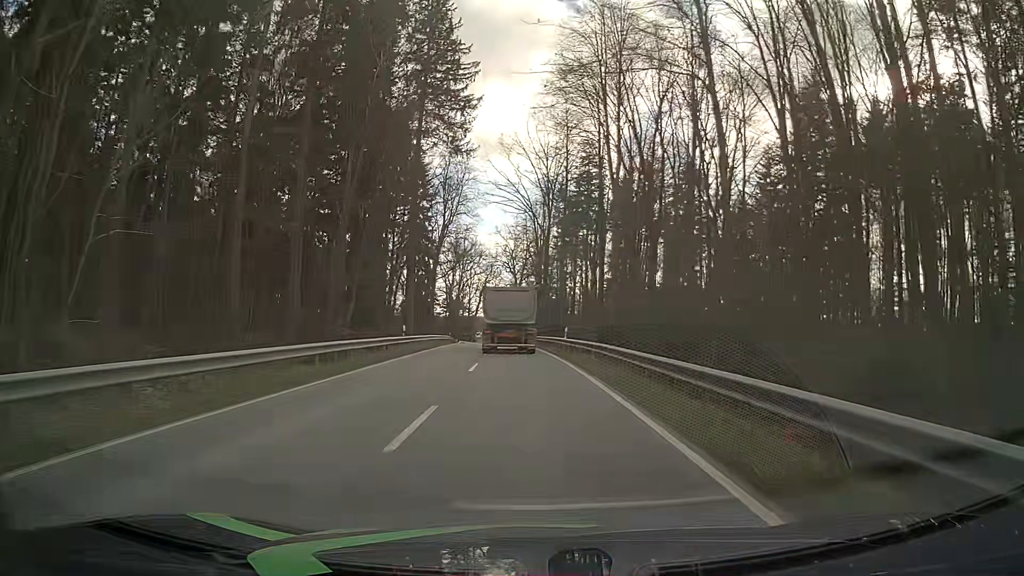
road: tertiary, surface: asphalt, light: Day
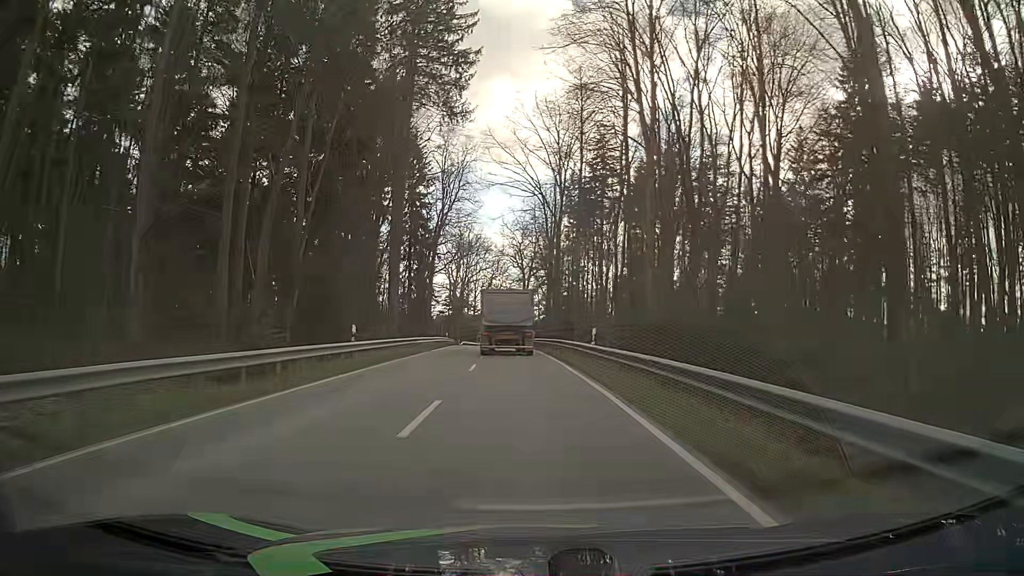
(-0.2, +11.1) m; -1°
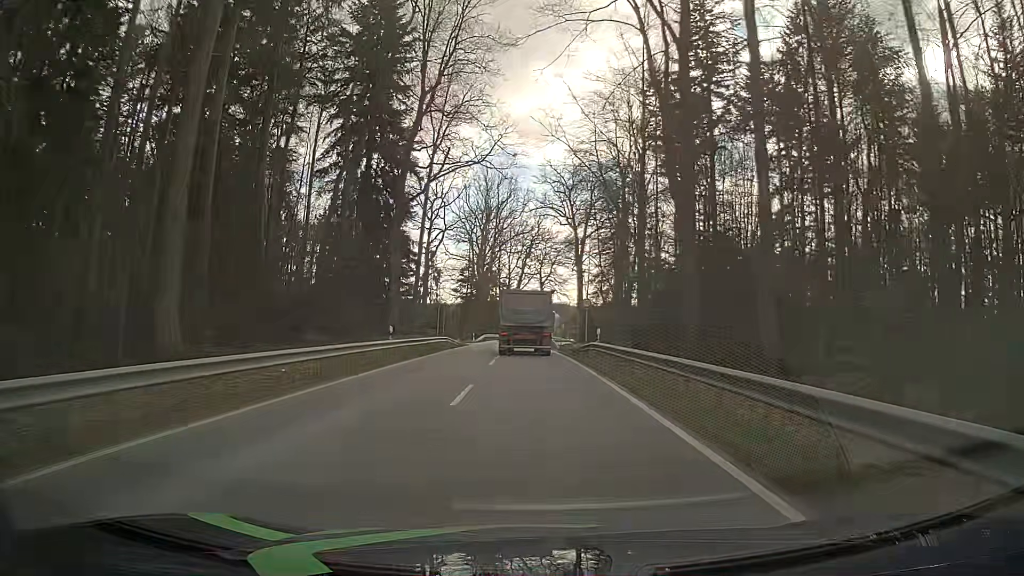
(-1.4, +44.9) m; -3°
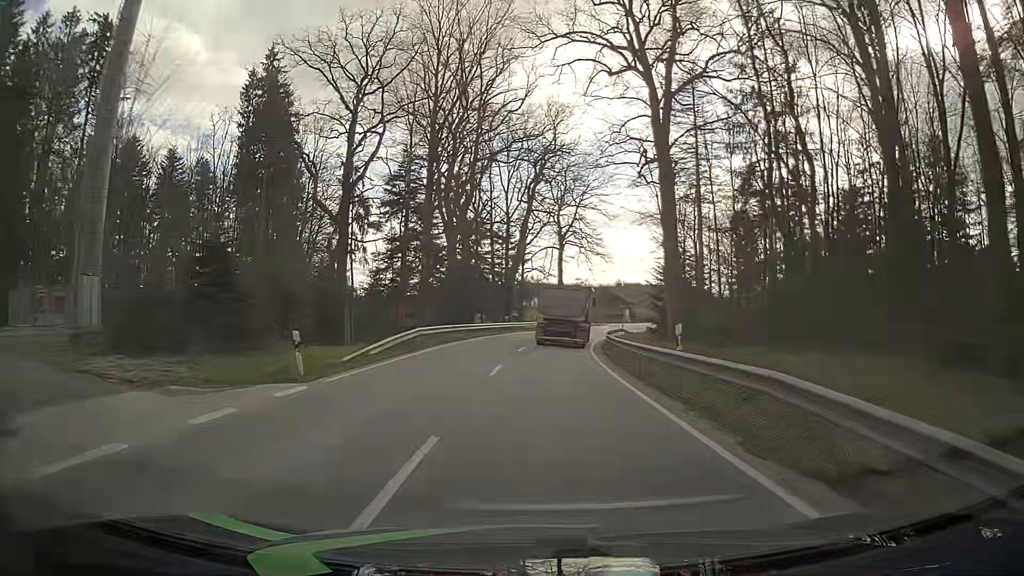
(-1.7, +55.2) m; -3°
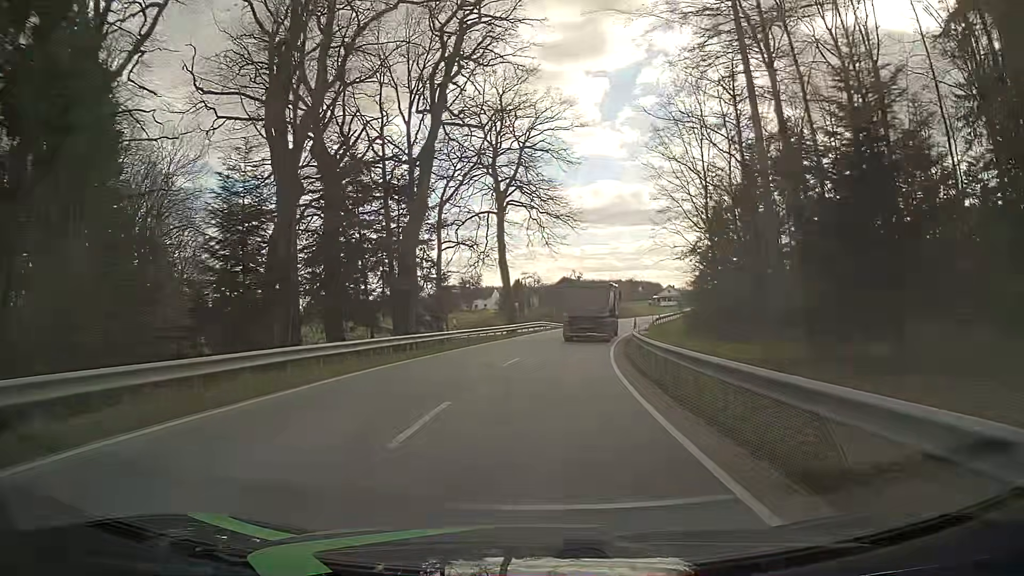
(+1.5, +32.7) m; +5°
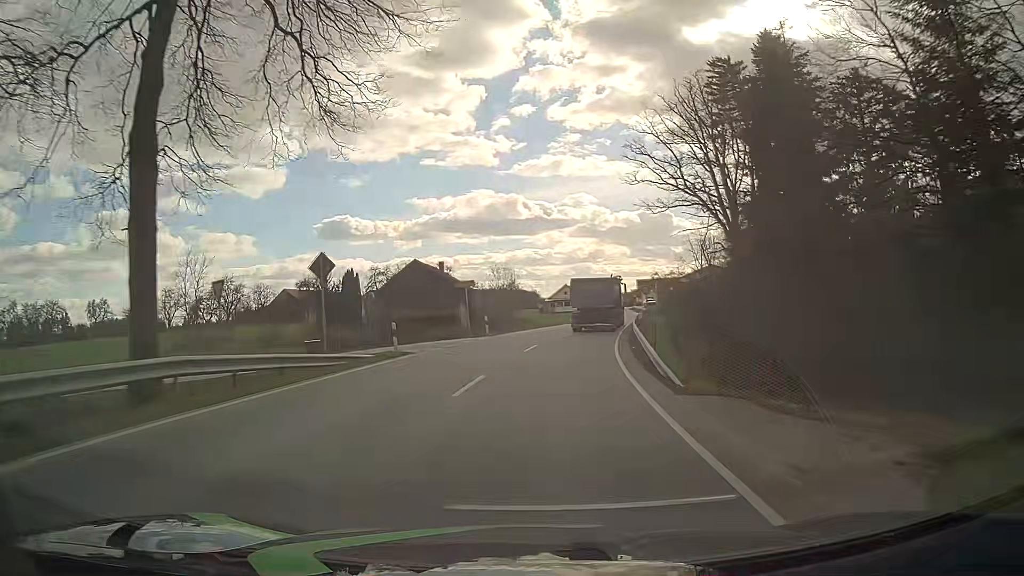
(+3.7, +43.5) m; +10°
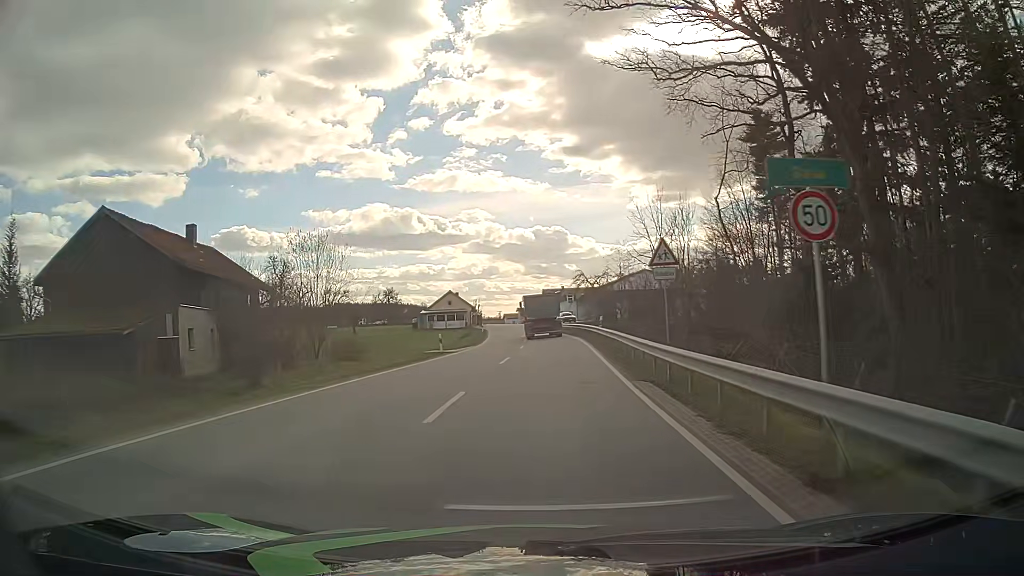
(+3.3, +37.4) m; +9°
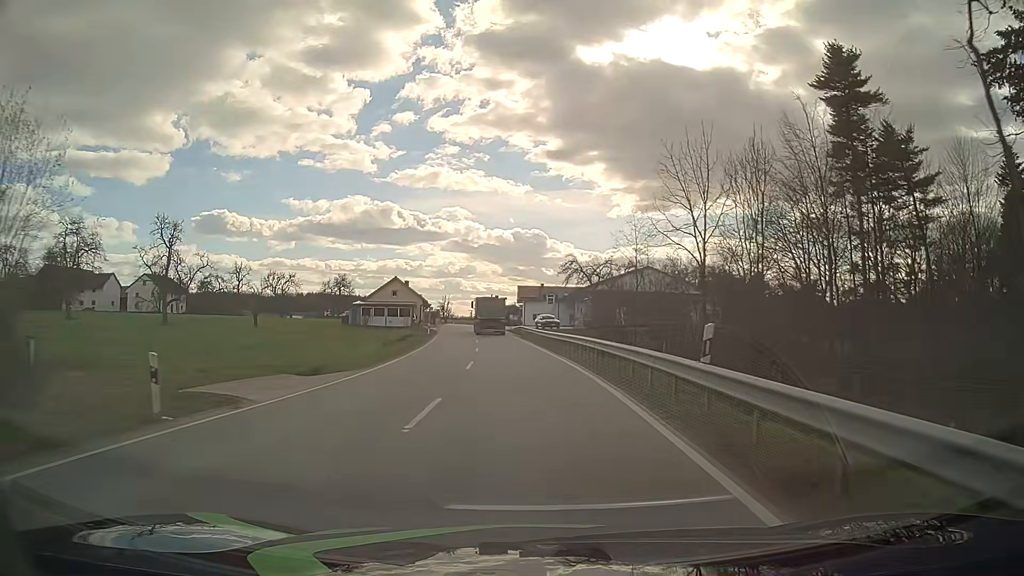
(+0.7, +24.4) m; +2°
(0, +10) (0, +20) (-1, +30) (-1, +40) (-2, +50) (-3, +60) (-4, +70) (-5, +80) (-6, +90) (-7, +100) m
